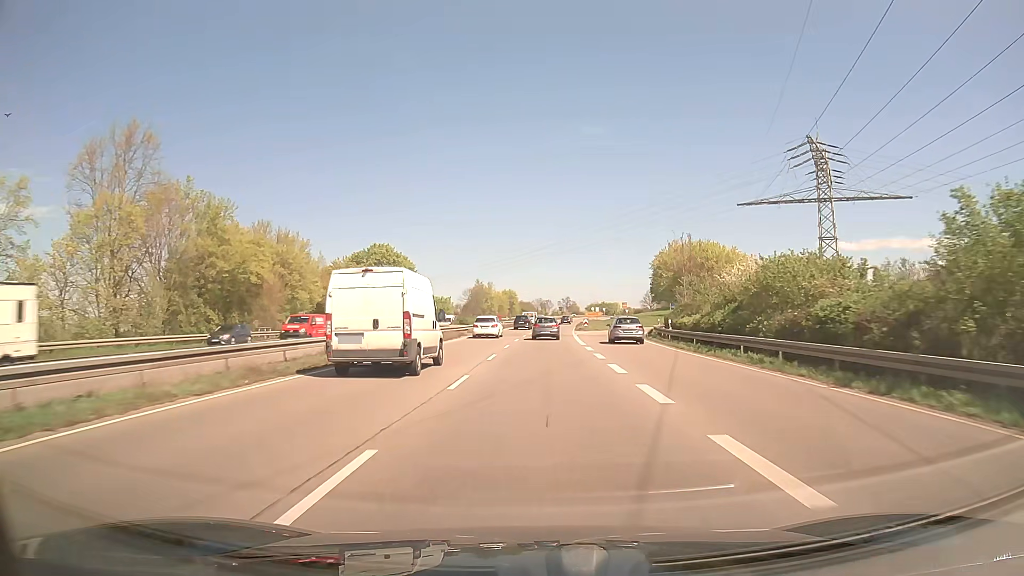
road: trunk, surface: asphalt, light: Day
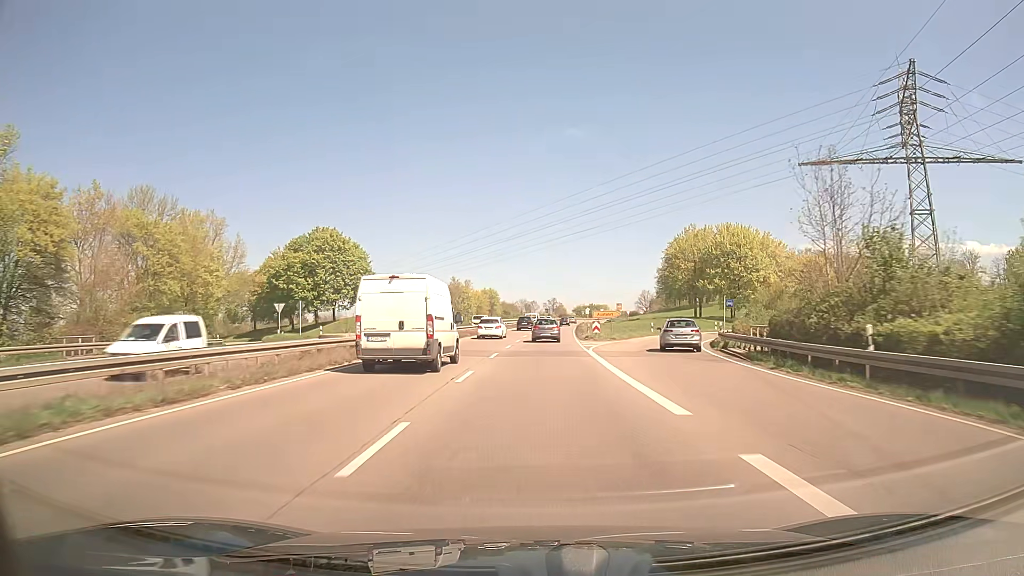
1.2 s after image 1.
(+0.2, +25.4) m; +1°
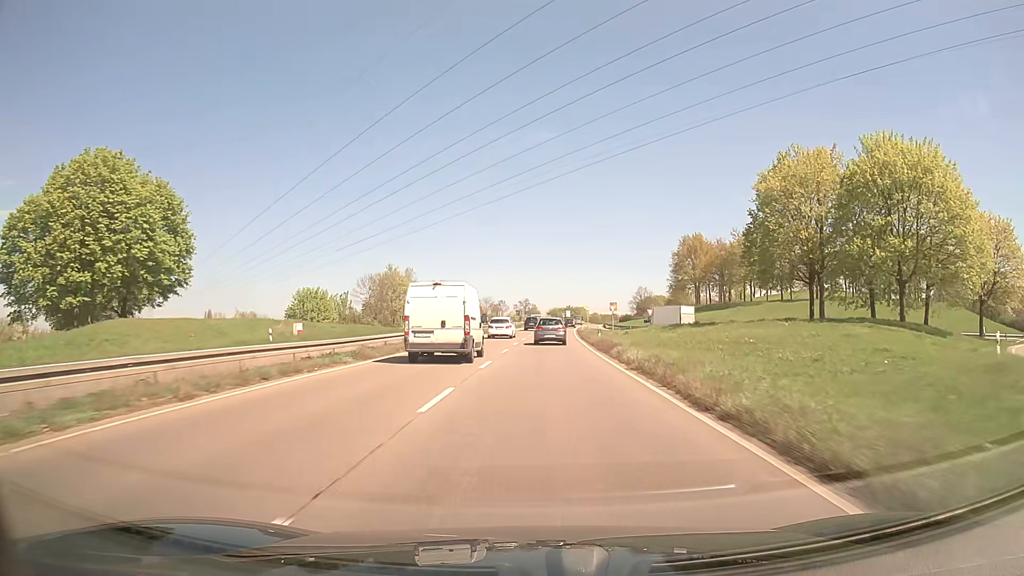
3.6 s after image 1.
(+1.0, +50.4) m; +2°
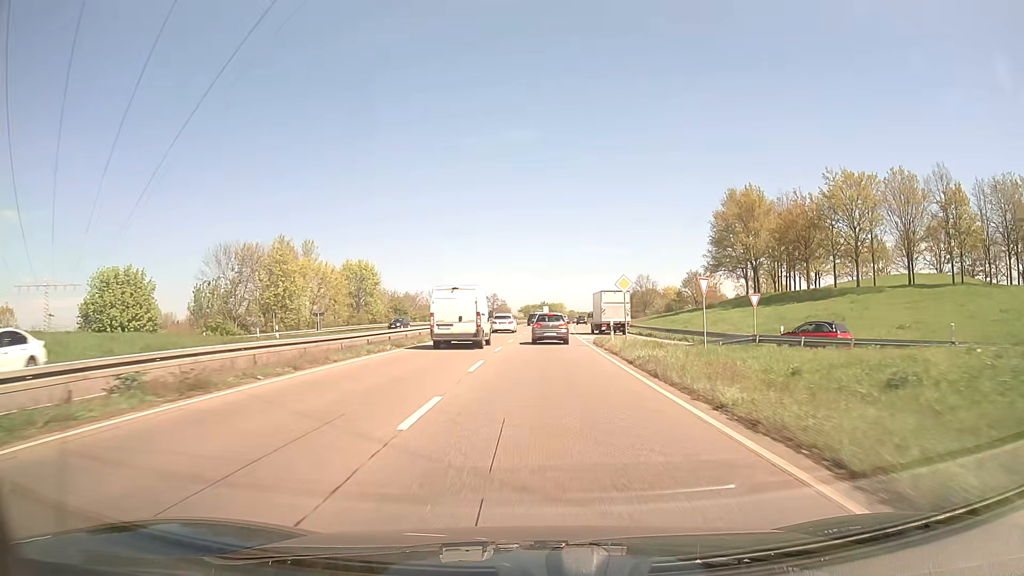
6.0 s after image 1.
(+1.0, +46.4) m; +2°
